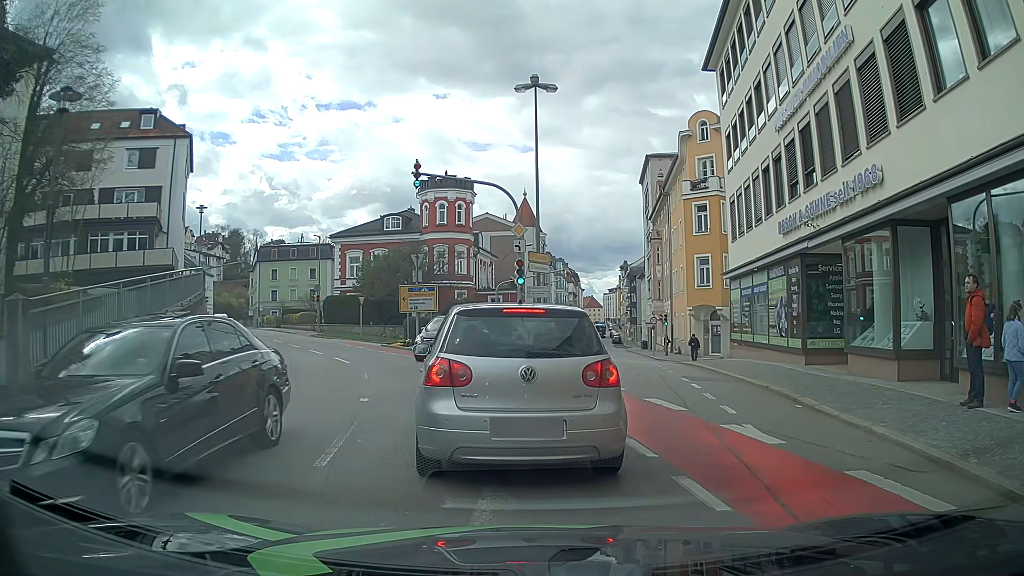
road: tertiary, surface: asphalt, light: Day
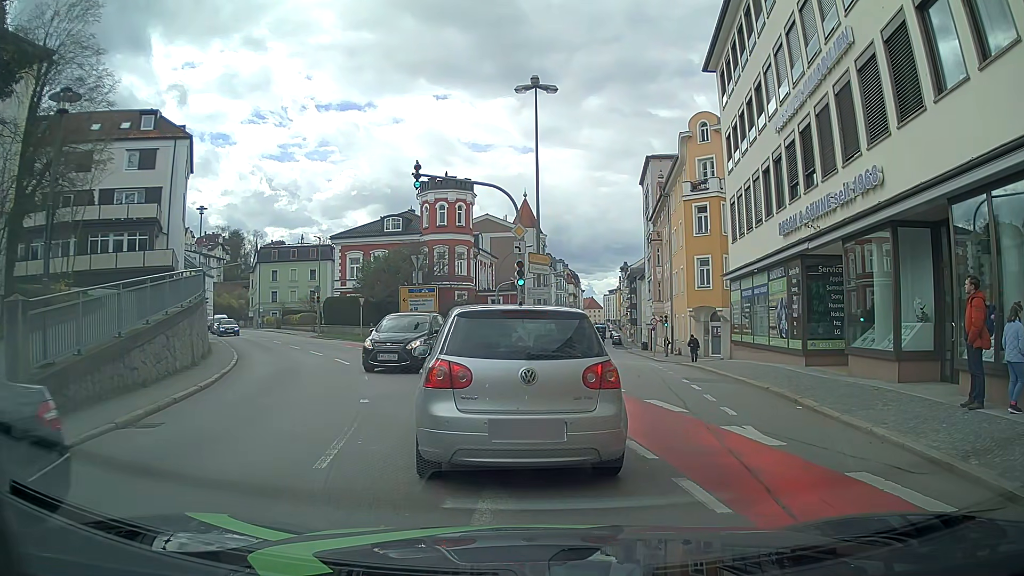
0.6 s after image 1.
(0.0, +0.1) m; 0°
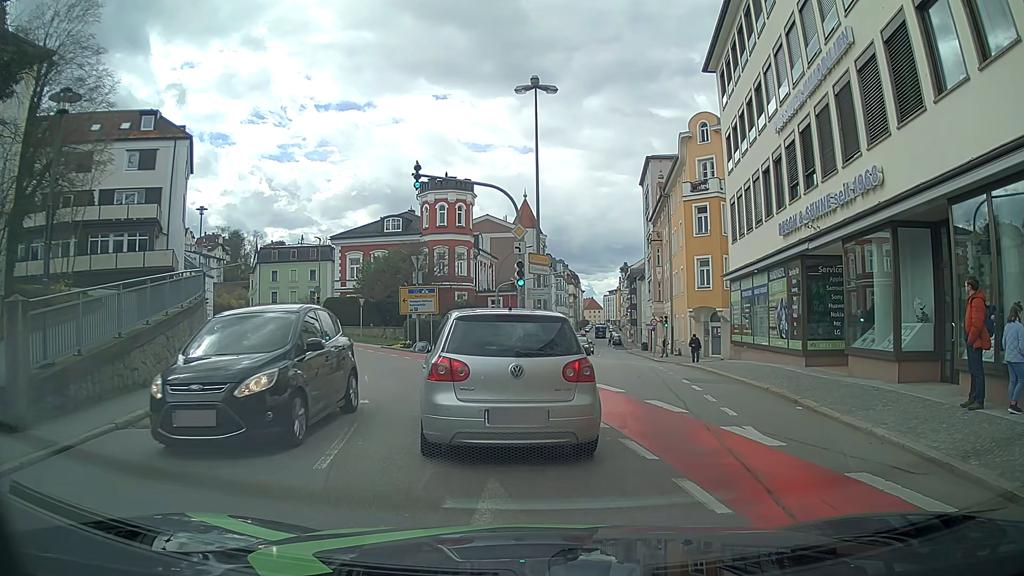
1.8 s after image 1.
(0.0, 0.0) m; 0°
